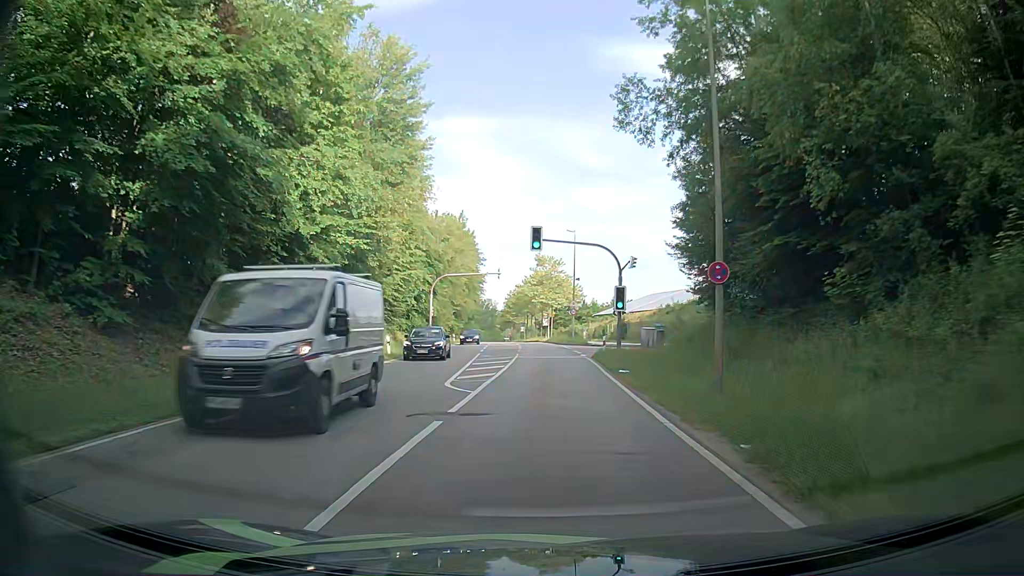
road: secondary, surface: asphalt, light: Day
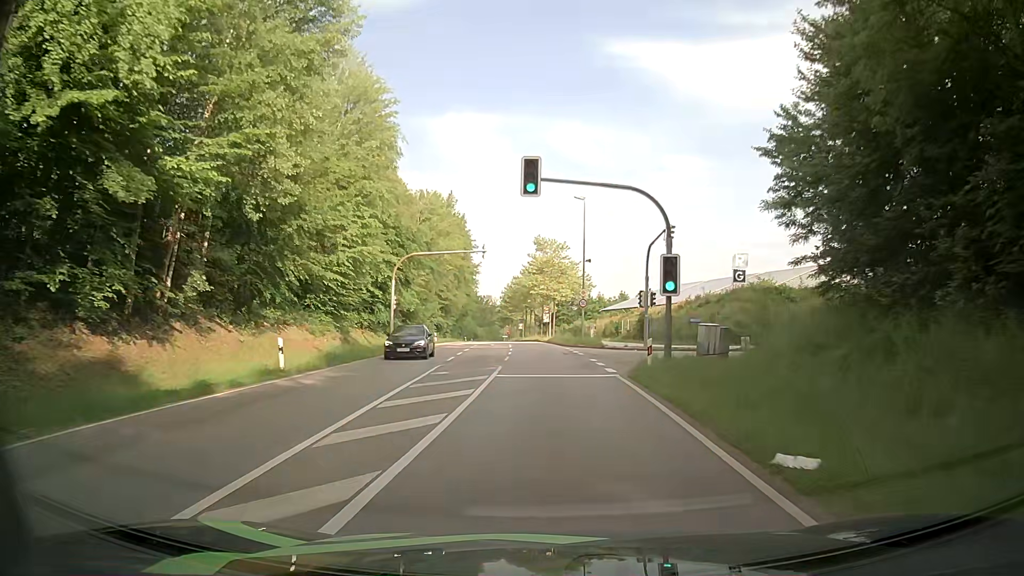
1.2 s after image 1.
(0.0, +14.5) m; 0°
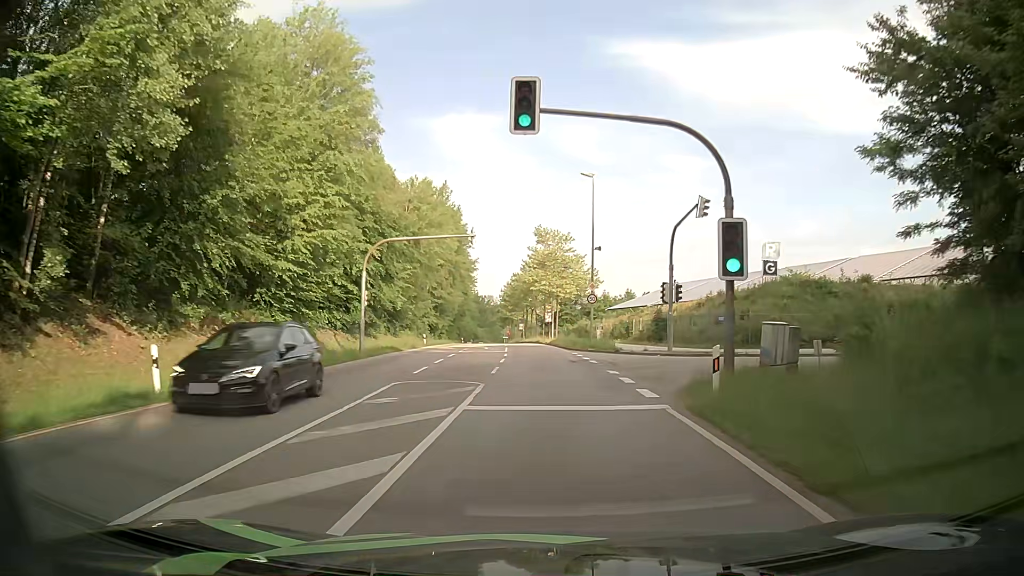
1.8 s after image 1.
(-0.1, +7.3) m; -1°
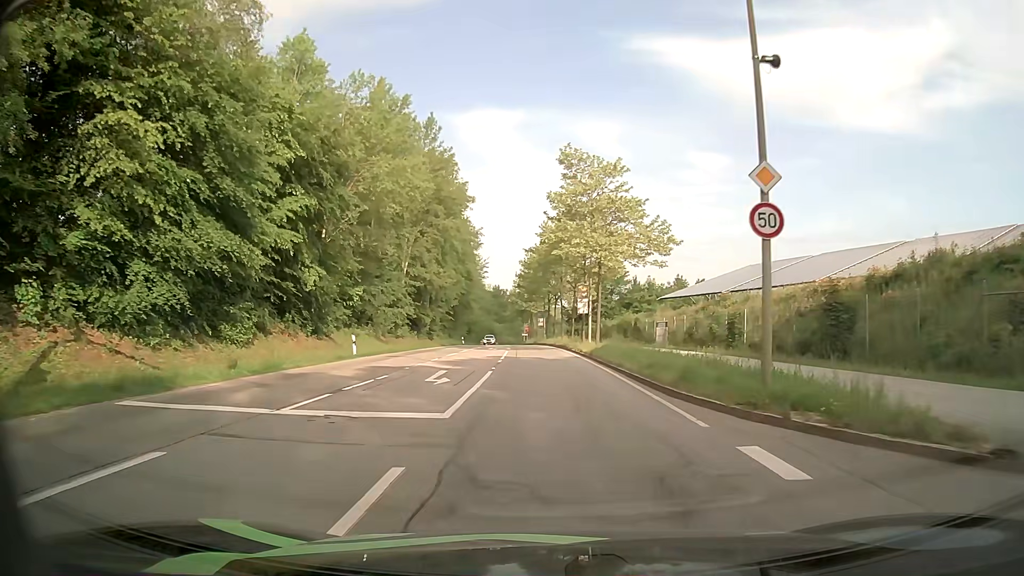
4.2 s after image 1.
(-0.3, +28.5) m; -1°
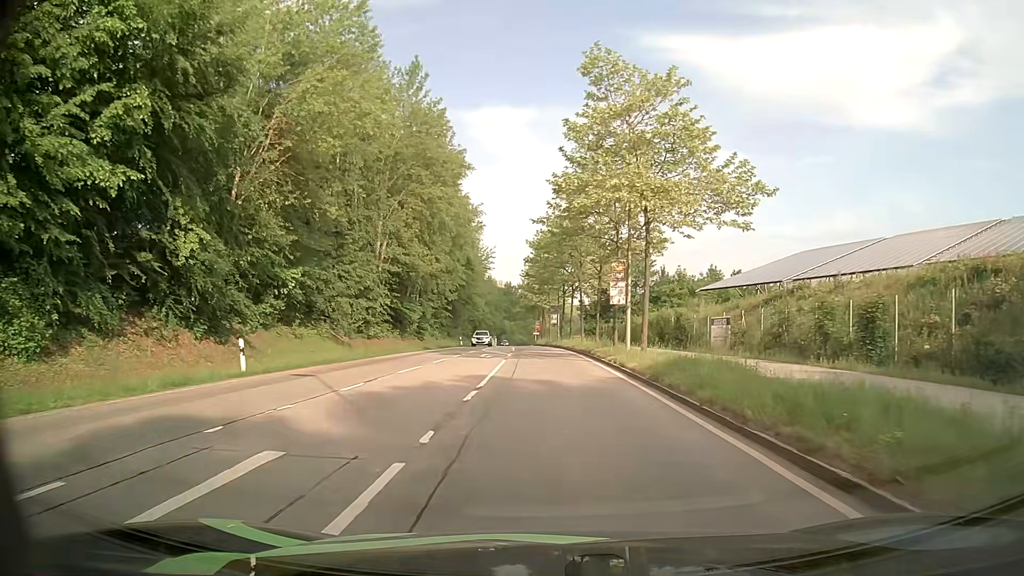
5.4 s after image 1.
(-0.3, +13.8) m; -2°
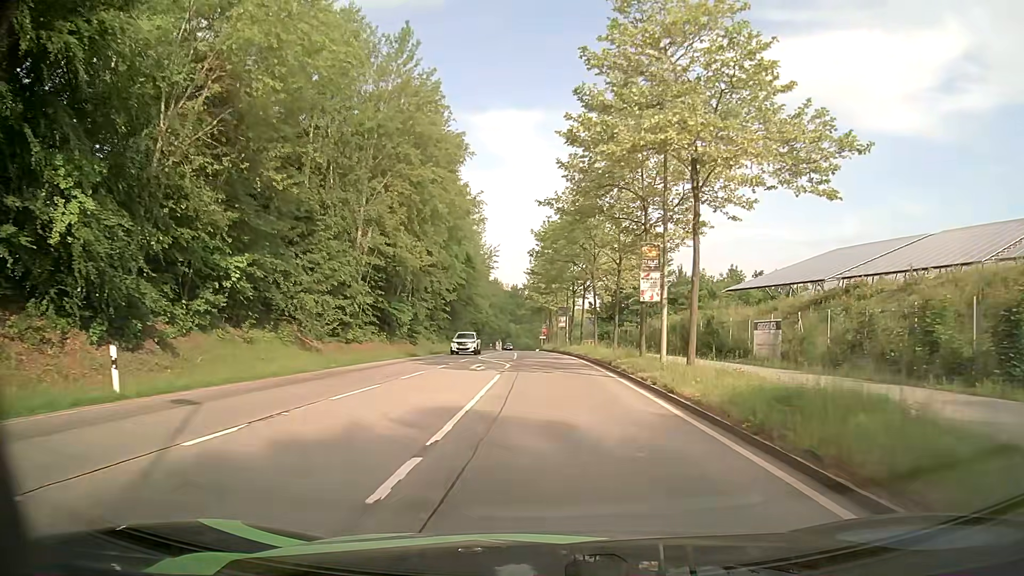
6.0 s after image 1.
(-0.1, +6.9) m; -1°
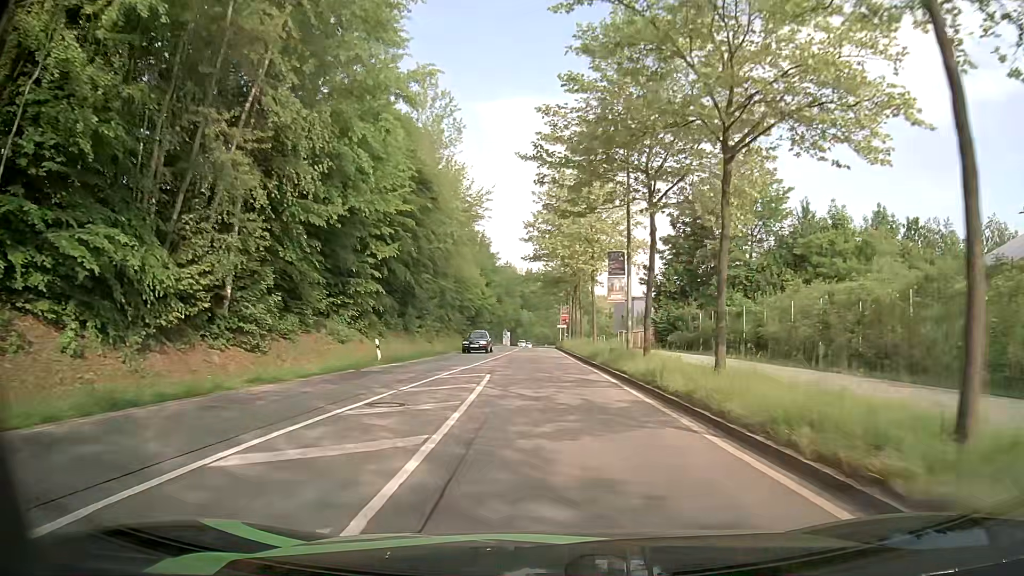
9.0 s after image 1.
(-0.2, +36.1) m; -1°
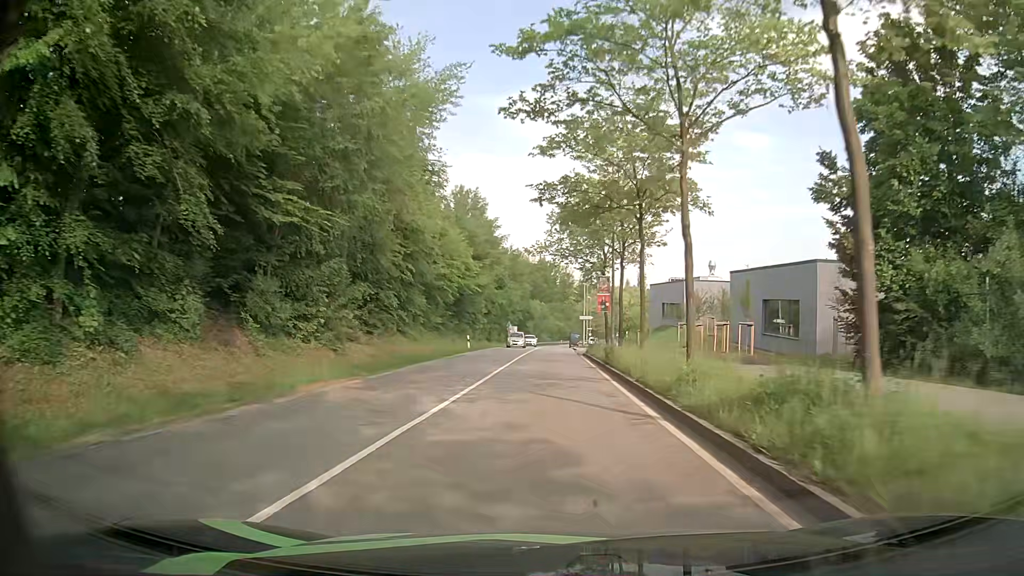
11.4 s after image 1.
(-0.3, +30.5) m; -1°
(0, +10) (0, +20) (0, +30) (0, +40) (+1, +50) (+1, +60) (+1, +70) (+1, +80) (+2, +90) (+2, +100) m
